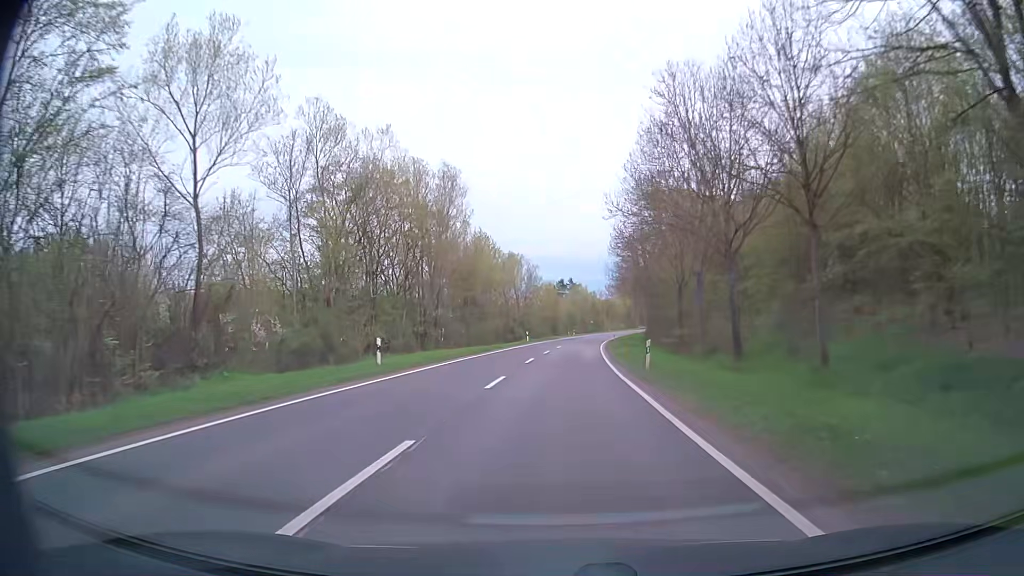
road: secondary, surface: asphalt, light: Day
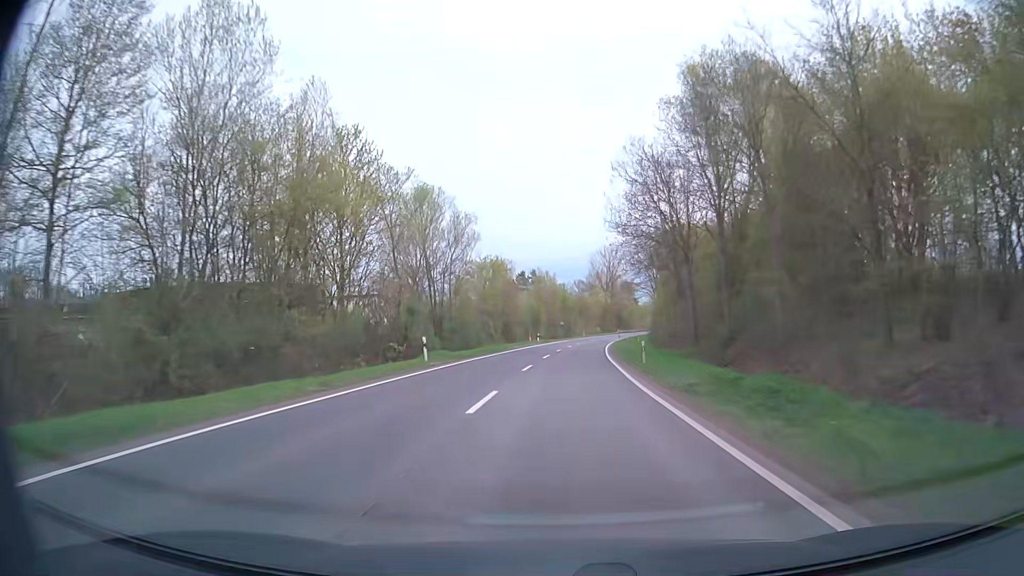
(+0.6, +42.9) m; +3°
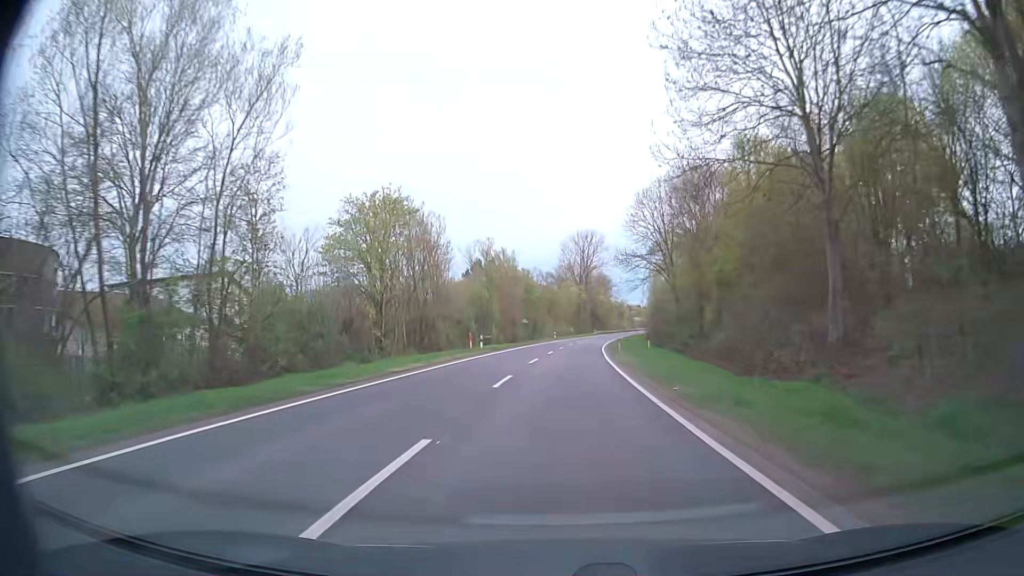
(+0.8, +32.2) m; +3°
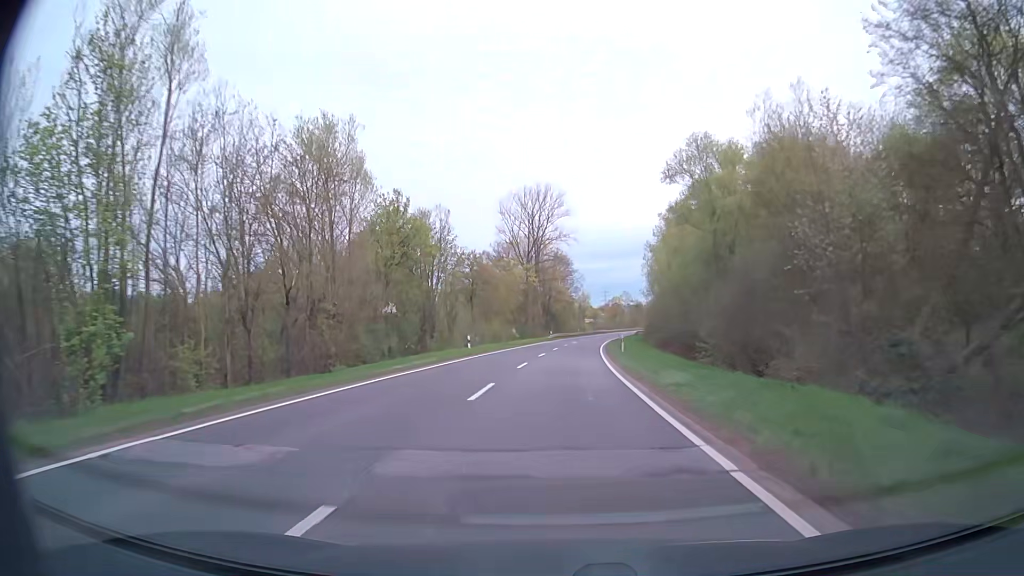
(+2.0, +53.6) m; +4°
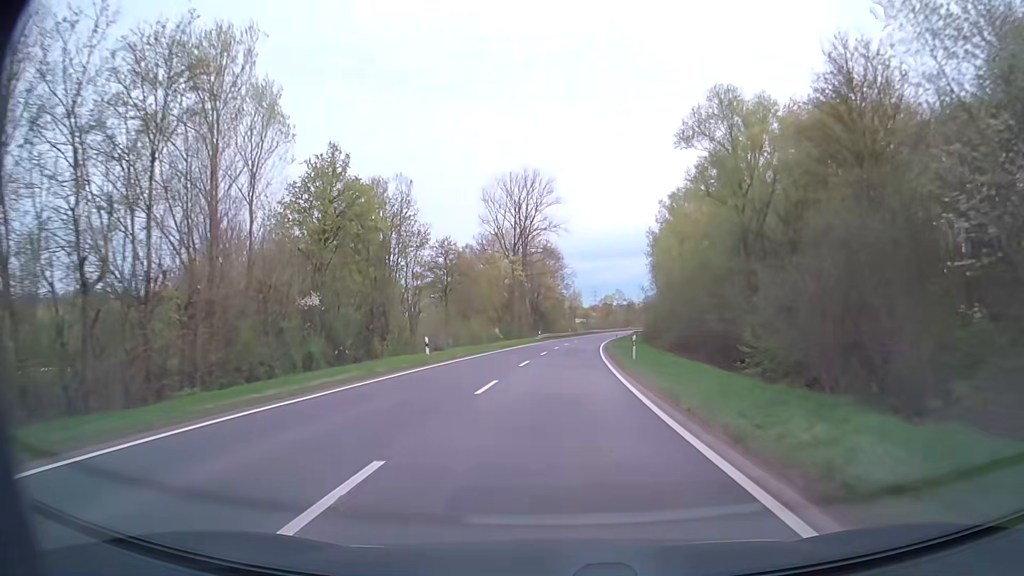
(+0.1, +10.7) m; +1°
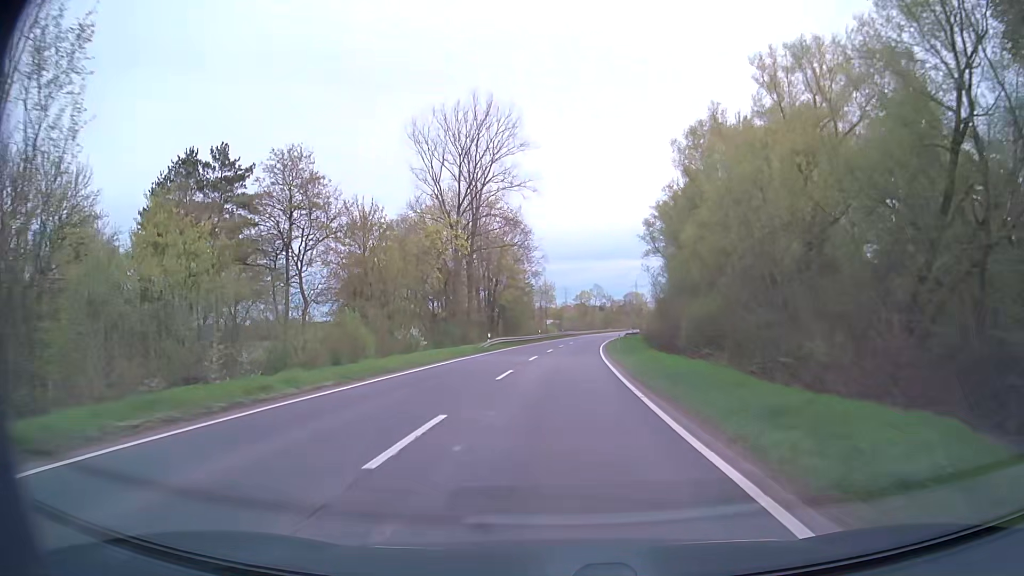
(+0.7, +32.2) m; +3°
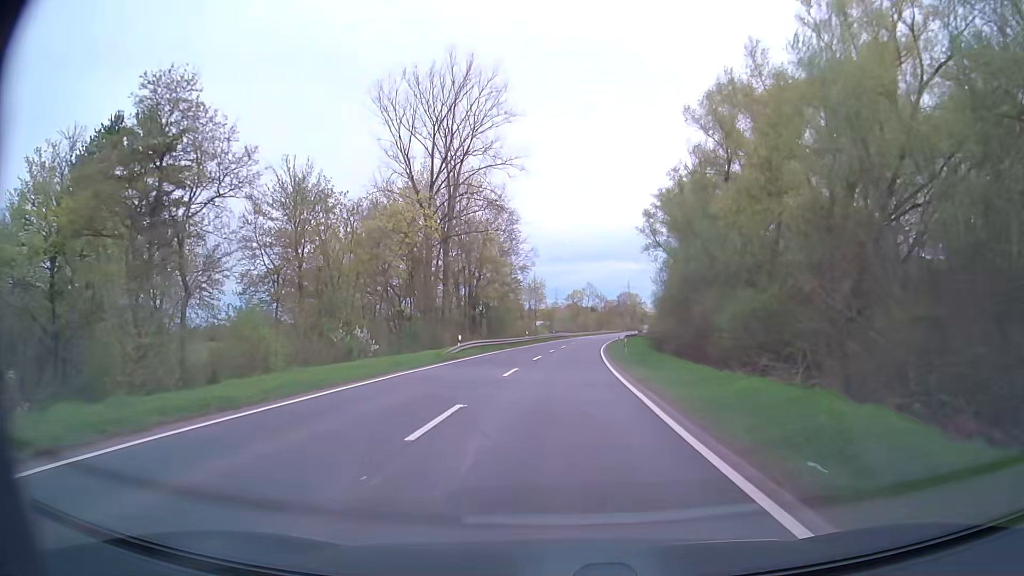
(+0.1, +10.7) m; +1°
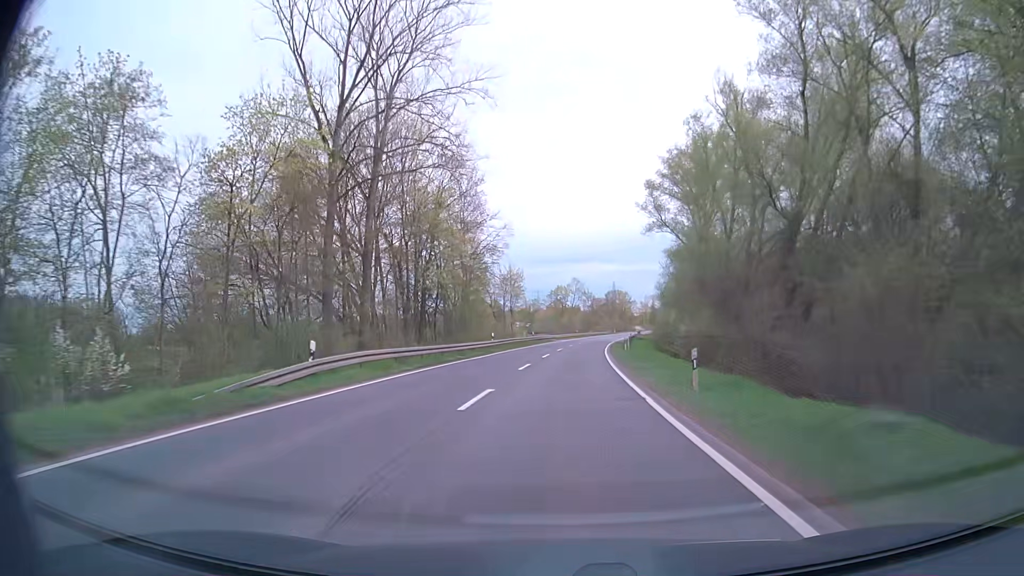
(+0.2, +21.4) m; +1°
(0, +10) (0, +20) (+1, +30) (+1, +40) (+2, +50) (+3, +60) (+4, +70) (+5, +80) (+6, +90) (+8, +100) m
